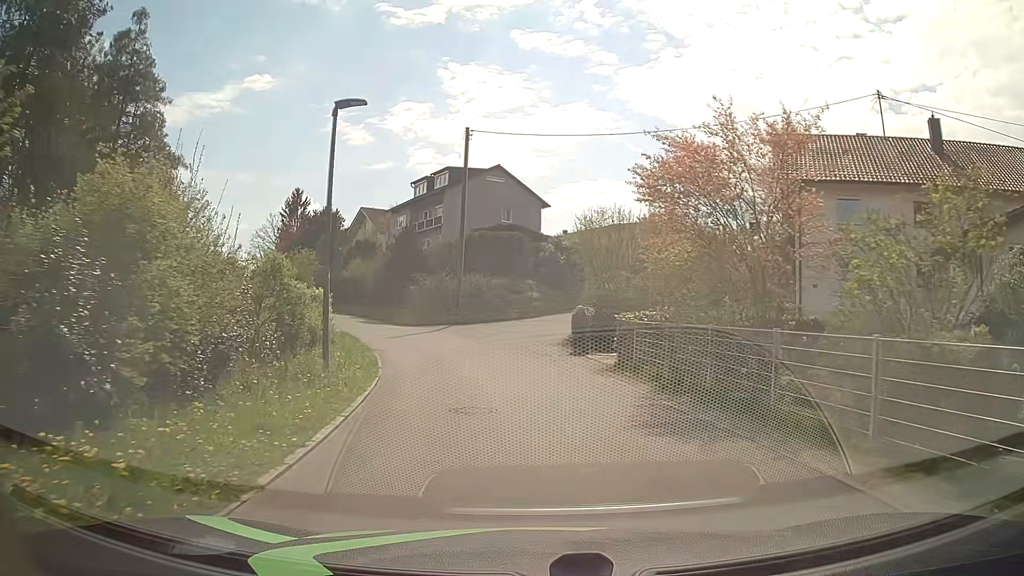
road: residential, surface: asphalt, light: Day
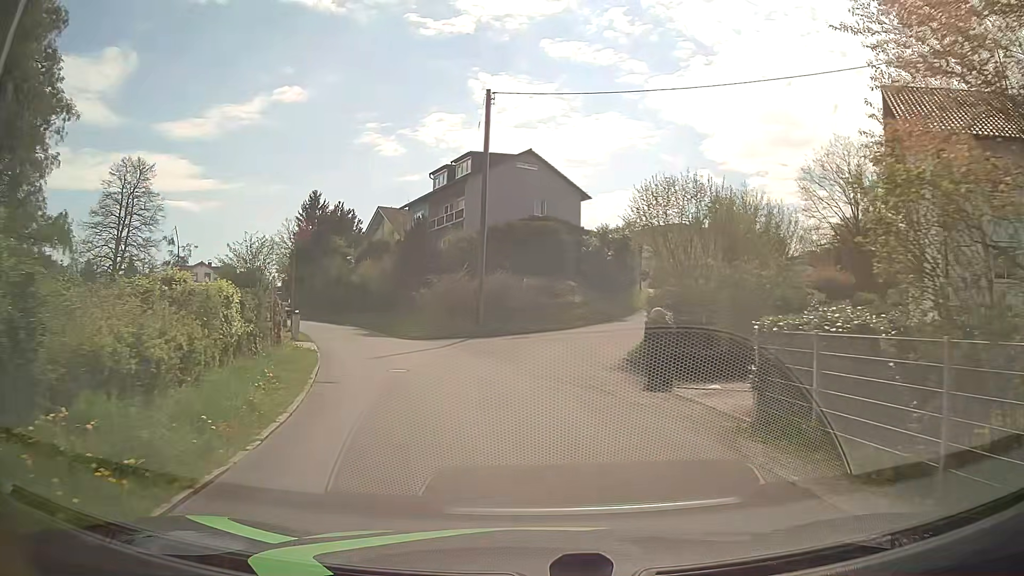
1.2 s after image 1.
(-0.2, +9.1) m; -3°
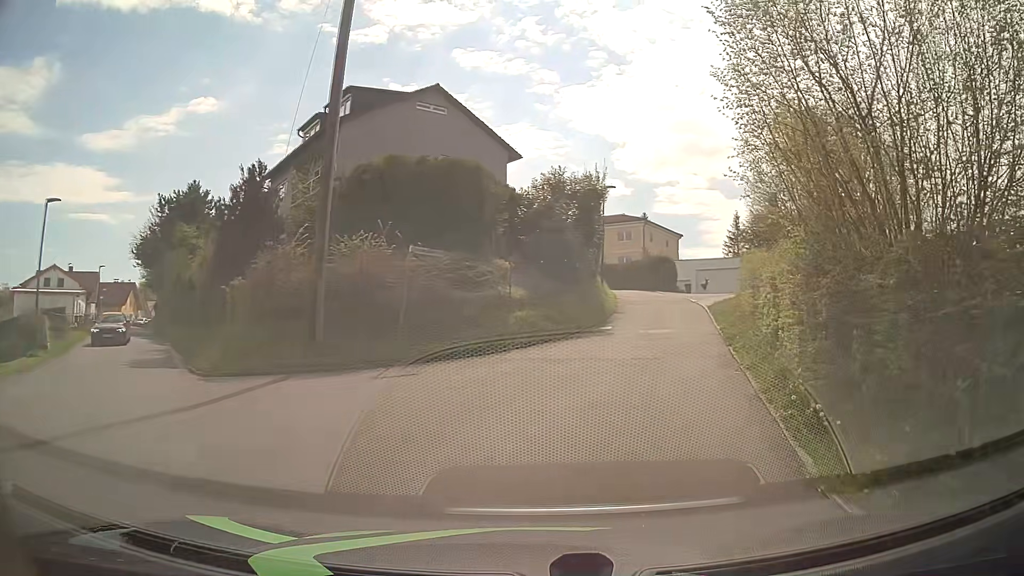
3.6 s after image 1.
(0.0, +16.7) m; +7°
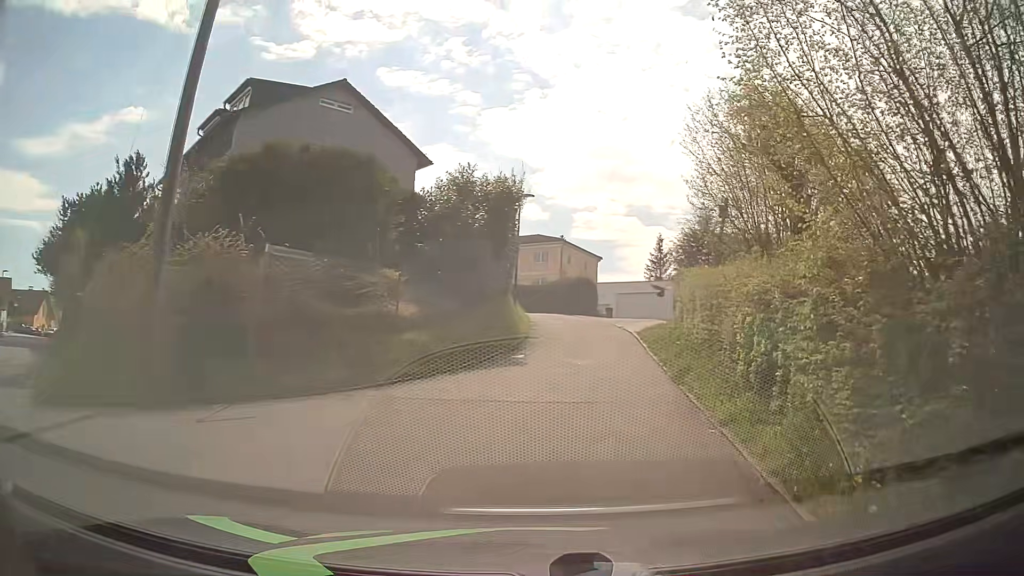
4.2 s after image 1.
(+0.2, +3.5) m; +8°
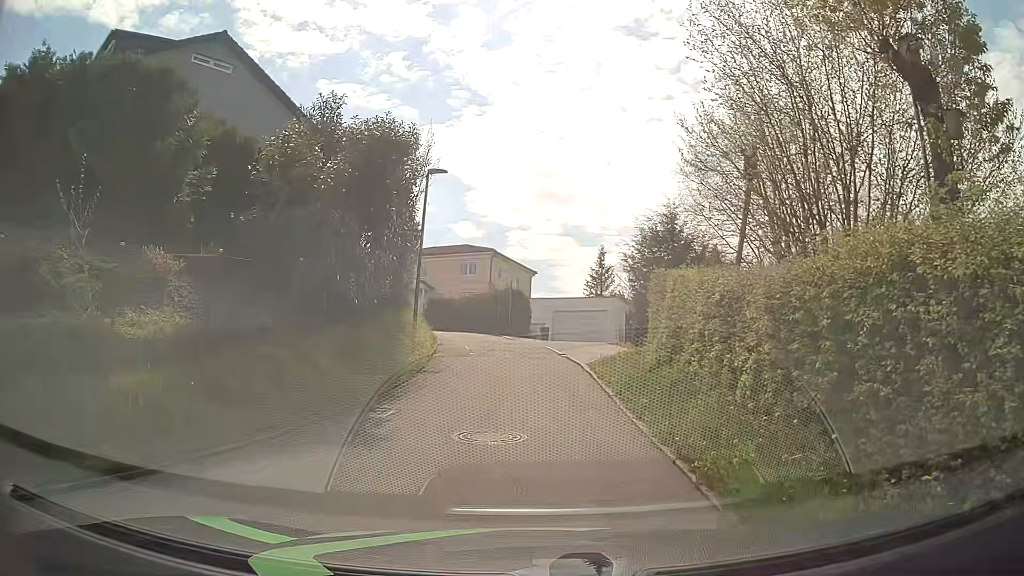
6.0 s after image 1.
(+0.5, +7.2) m; +5°
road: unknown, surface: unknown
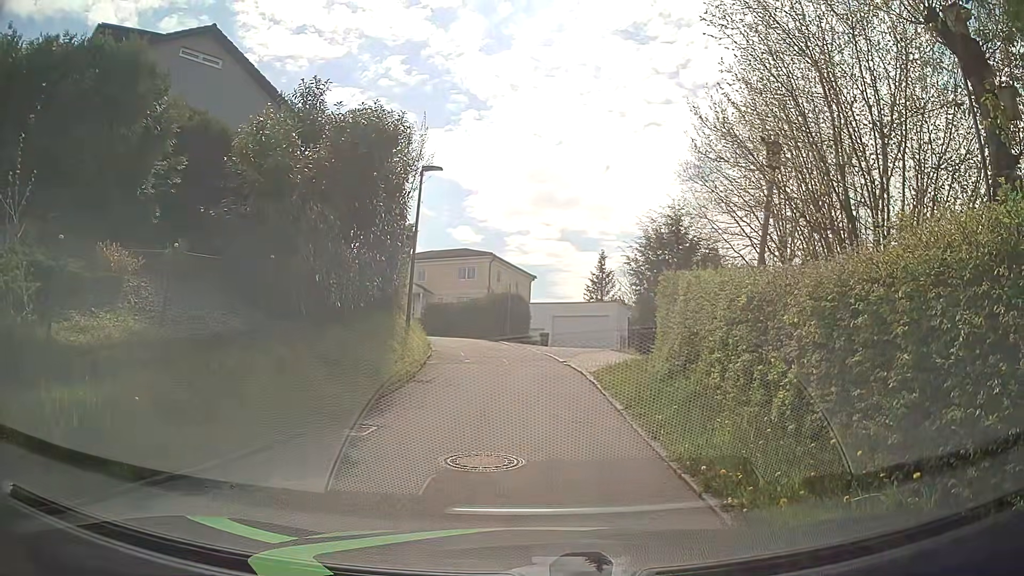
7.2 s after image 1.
(0.0, +0.9) m; -1°
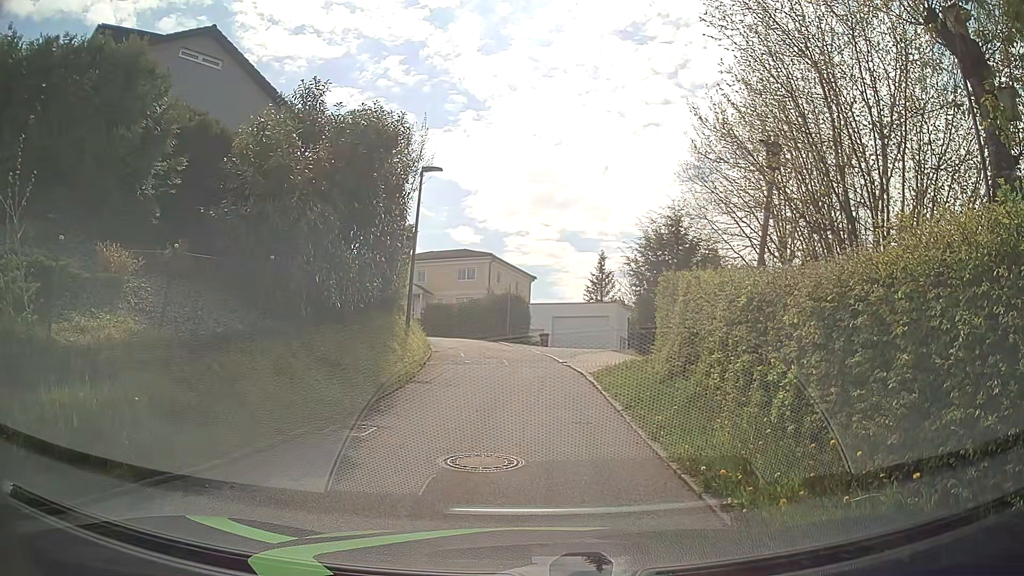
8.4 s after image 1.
(0.0, +0.1) m; 0°
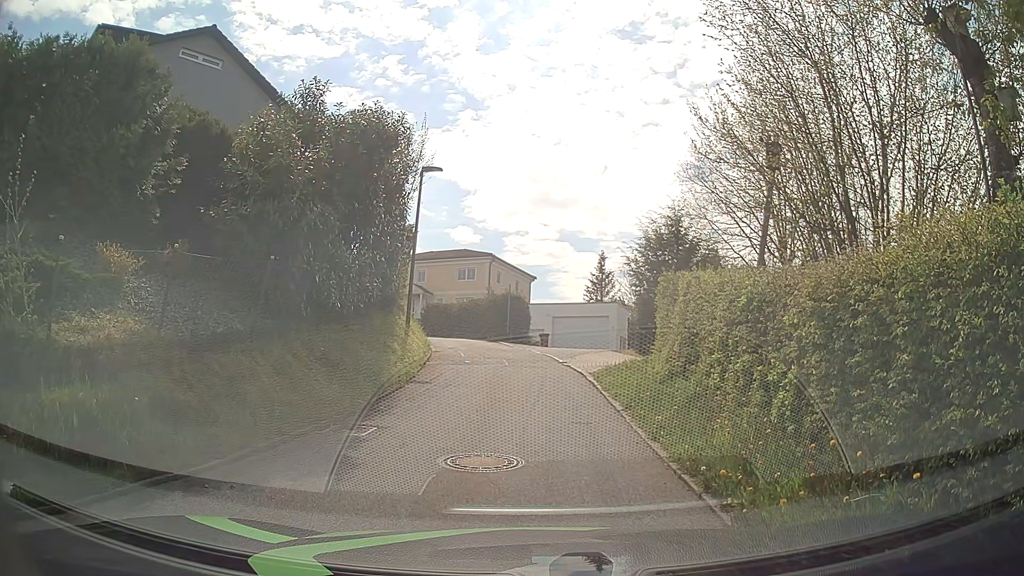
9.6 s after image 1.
(0.0, 0.0) m; 0°
